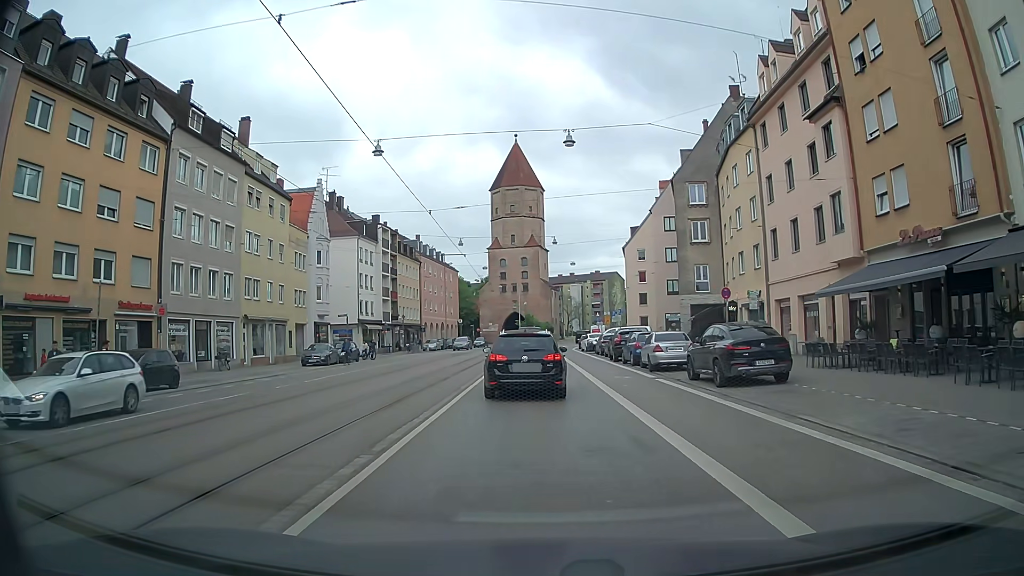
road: tertiary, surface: asphalt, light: Day
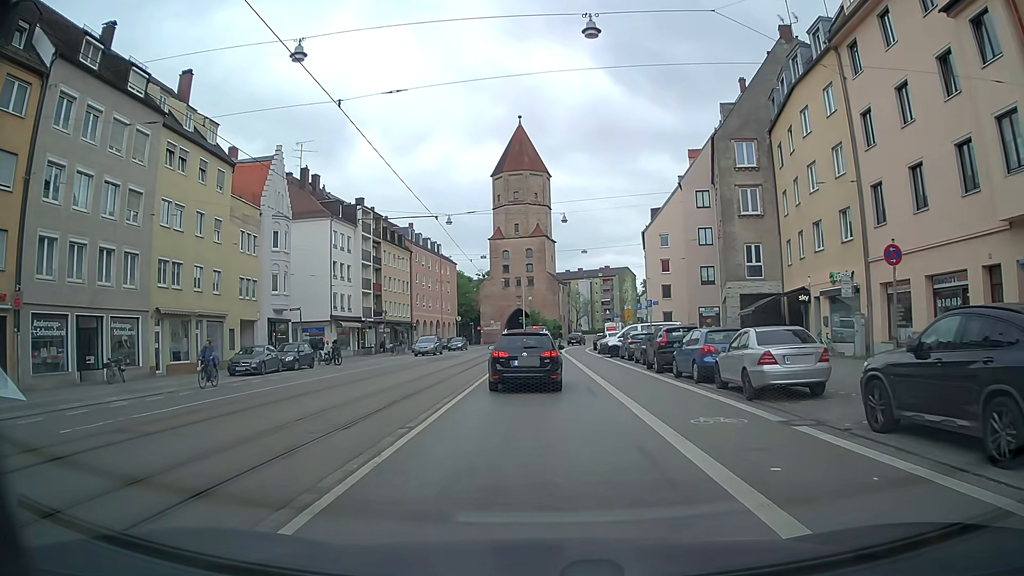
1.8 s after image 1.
(-0.2, +11.7) m; -2°
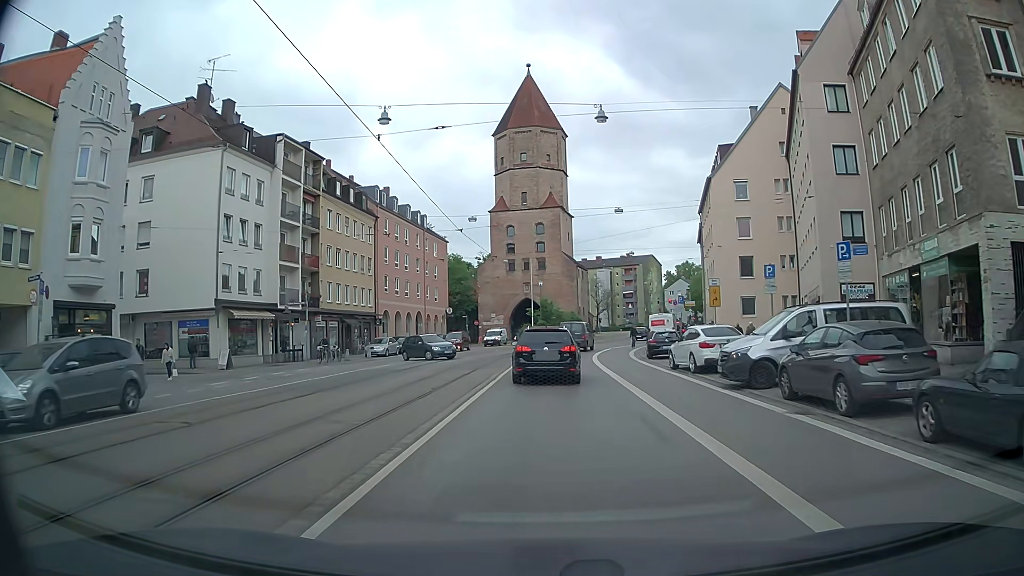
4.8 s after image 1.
(+0.1, +24.4) m; 0°
(0, +10) (0, +20) (+1, +30) (+2, +40) (+3, +50) (+5, +60) (+8, +69) (+11, +79) (+13, +89) (+15, +98) m
